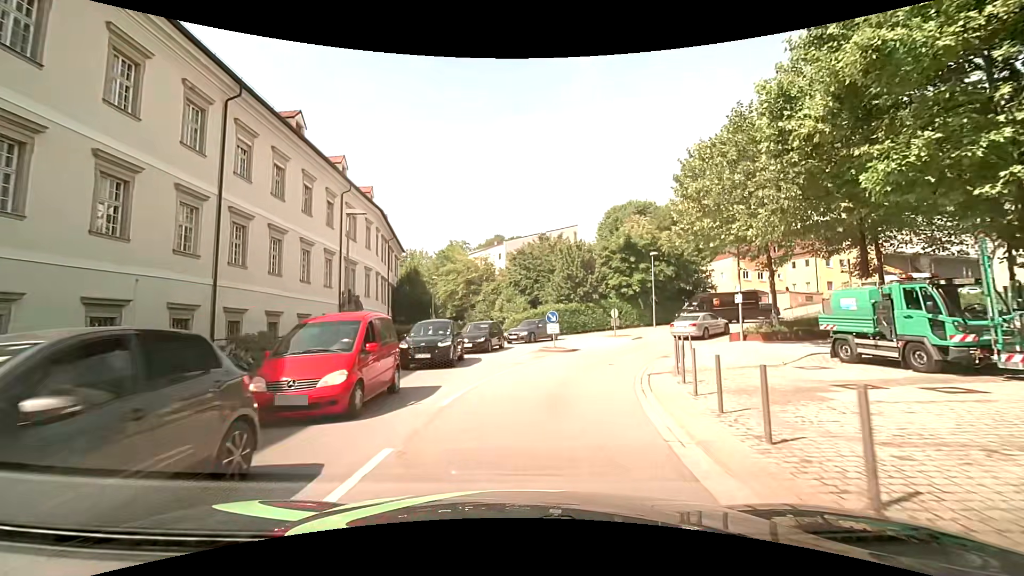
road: tertiary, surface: asphalt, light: Day
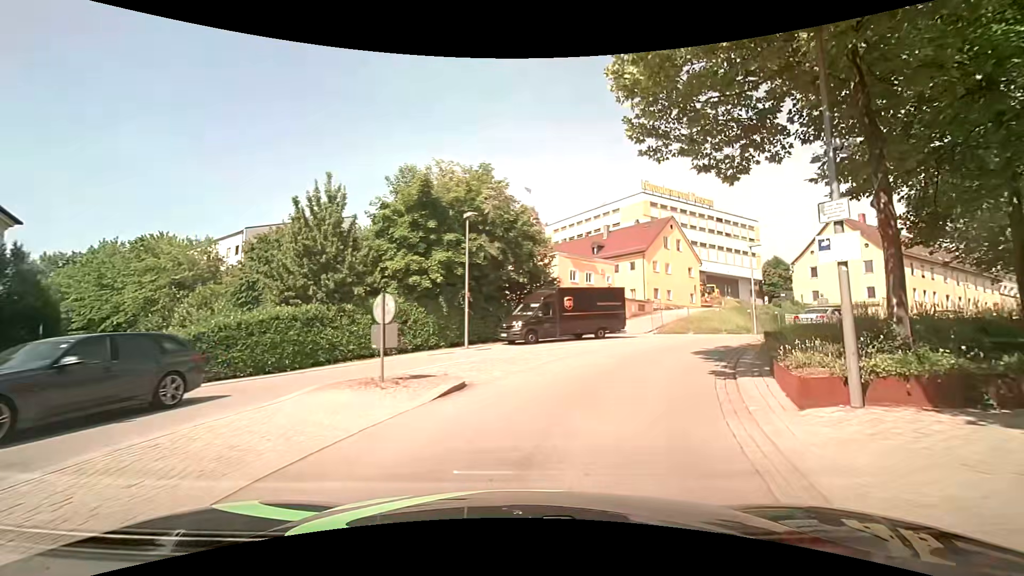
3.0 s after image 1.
(+3.5, +21.5) m; +21°
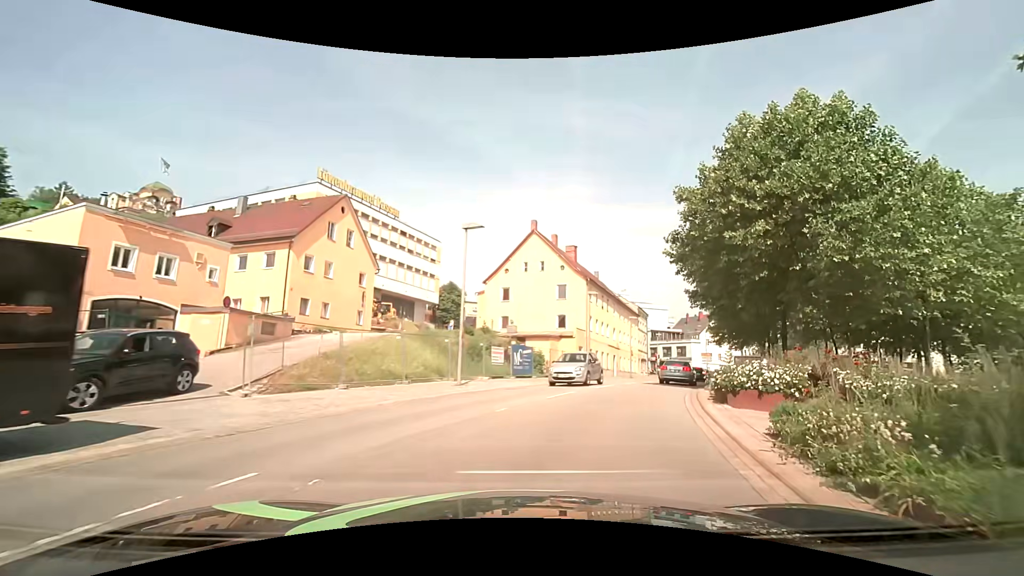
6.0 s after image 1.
(+6.4, +18.7) m; +38°
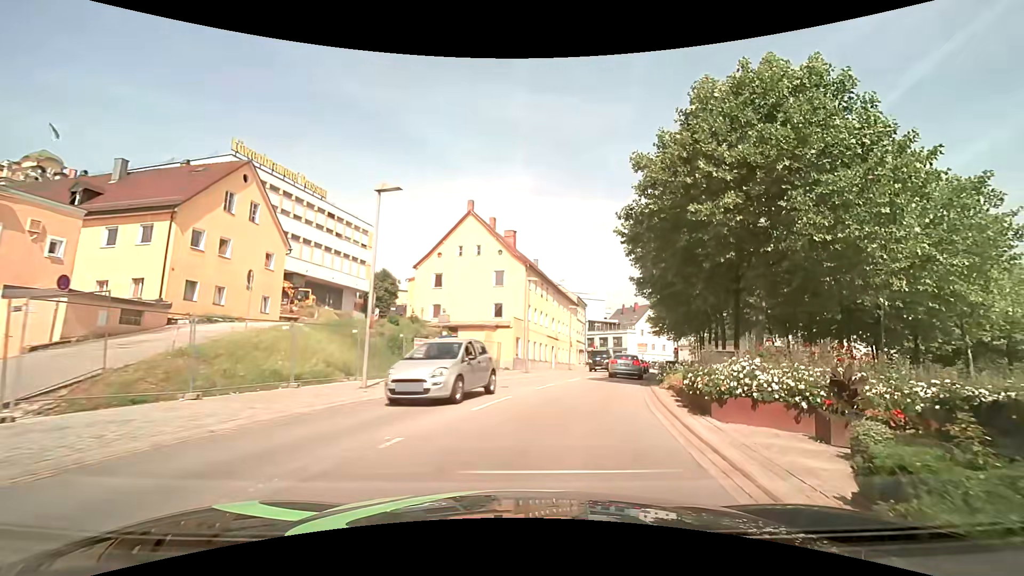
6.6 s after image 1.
(+0.3, +3.8) m; +8°
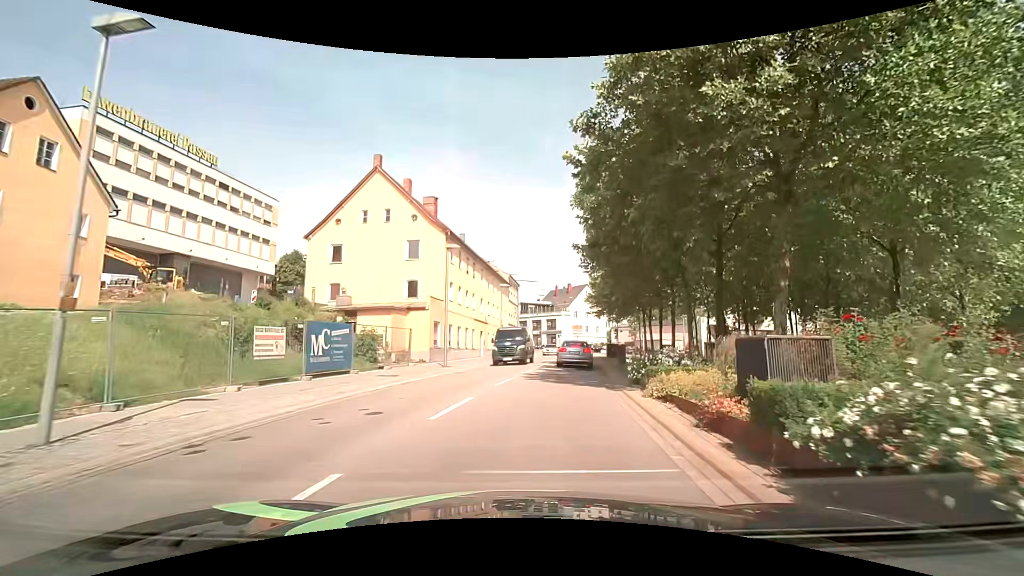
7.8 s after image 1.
(+0.7, +7.8) m; +8°
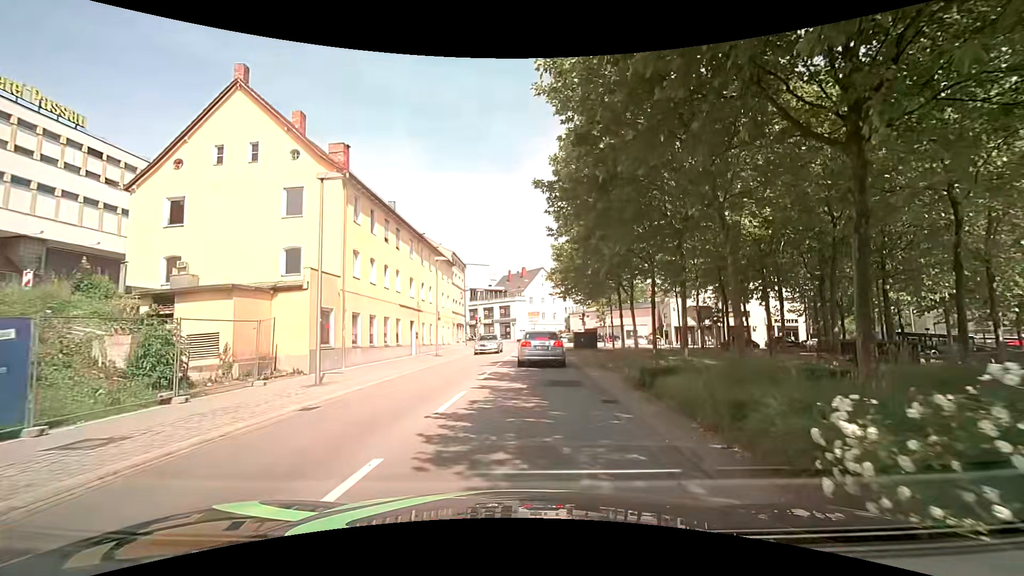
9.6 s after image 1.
(+0.7, +11.1) m; +5°
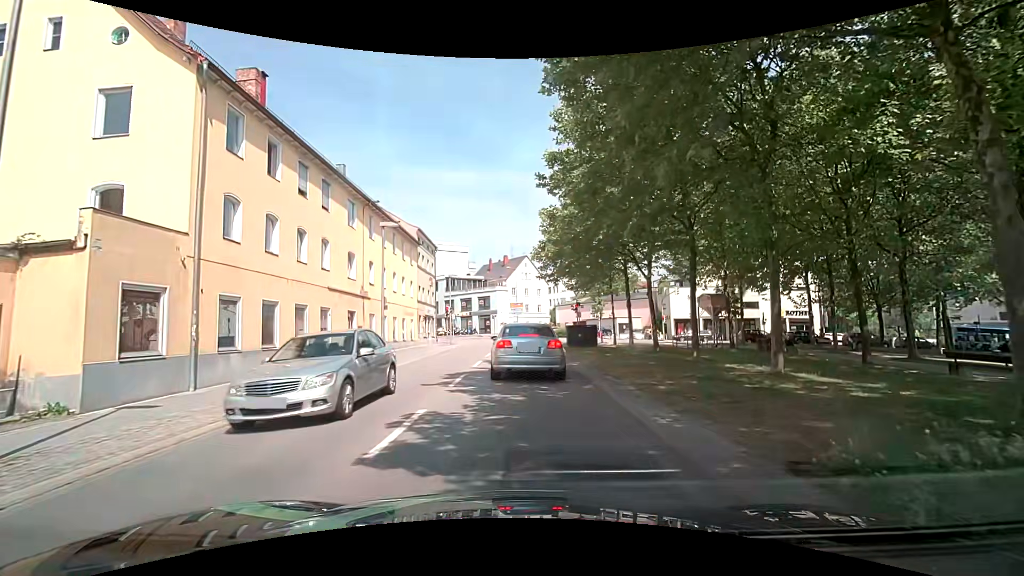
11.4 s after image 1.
(+0.2, +9.0) m; +2°
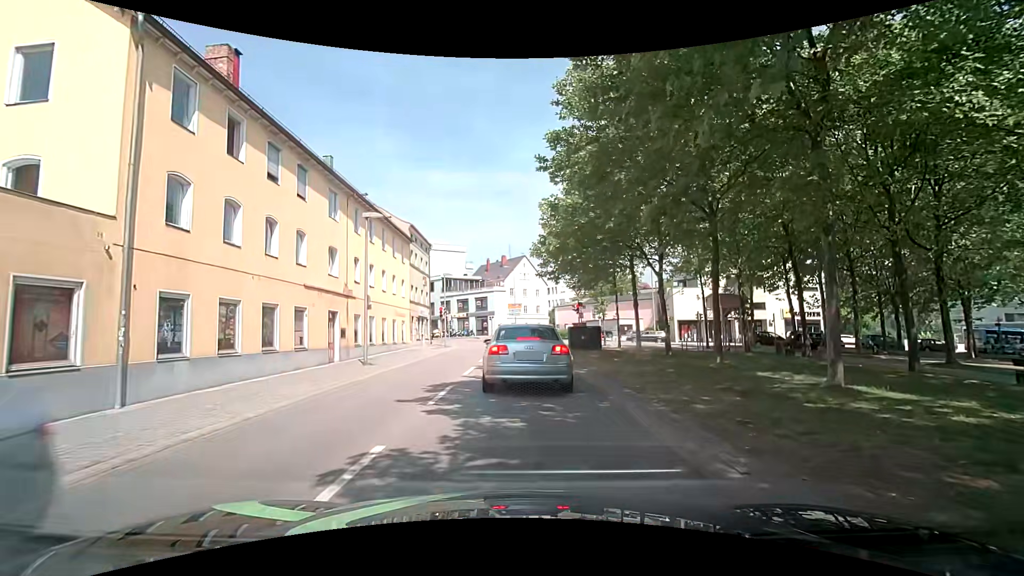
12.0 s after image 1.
(0.0, +2.2) m; +1°
